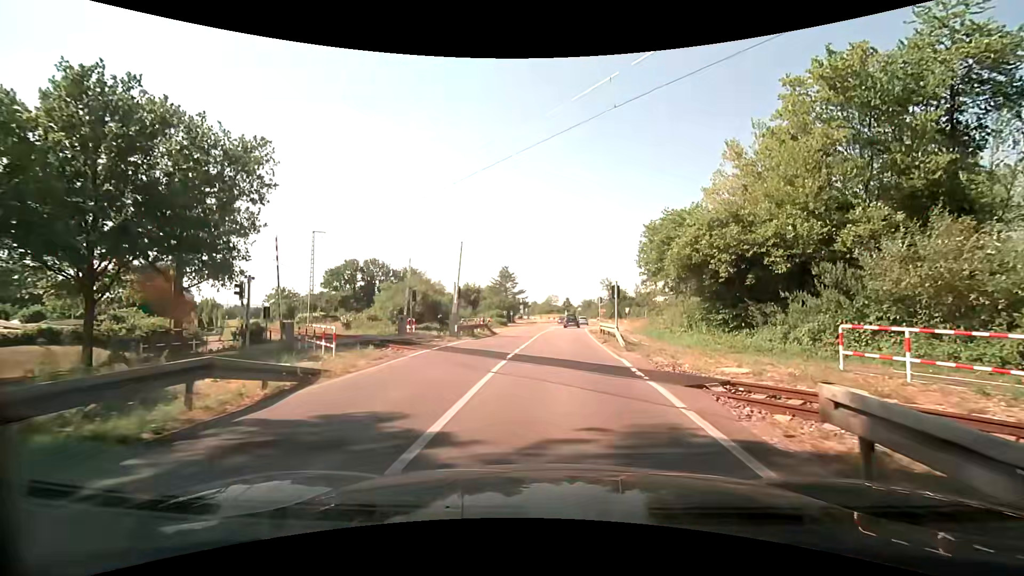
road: secondary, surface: asphalt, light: Day
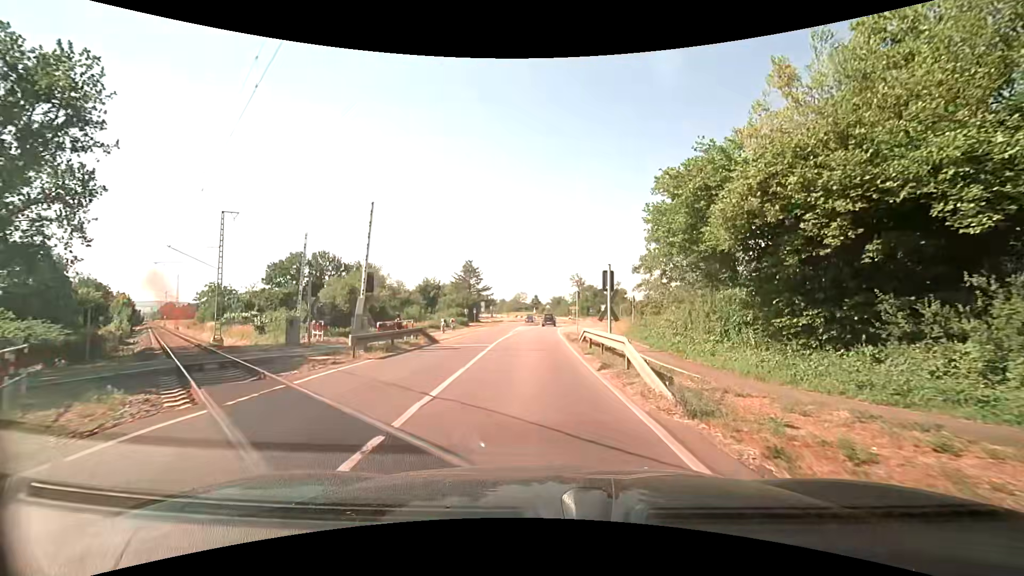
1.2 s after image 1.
(+0.5, +9.7) m; +5°
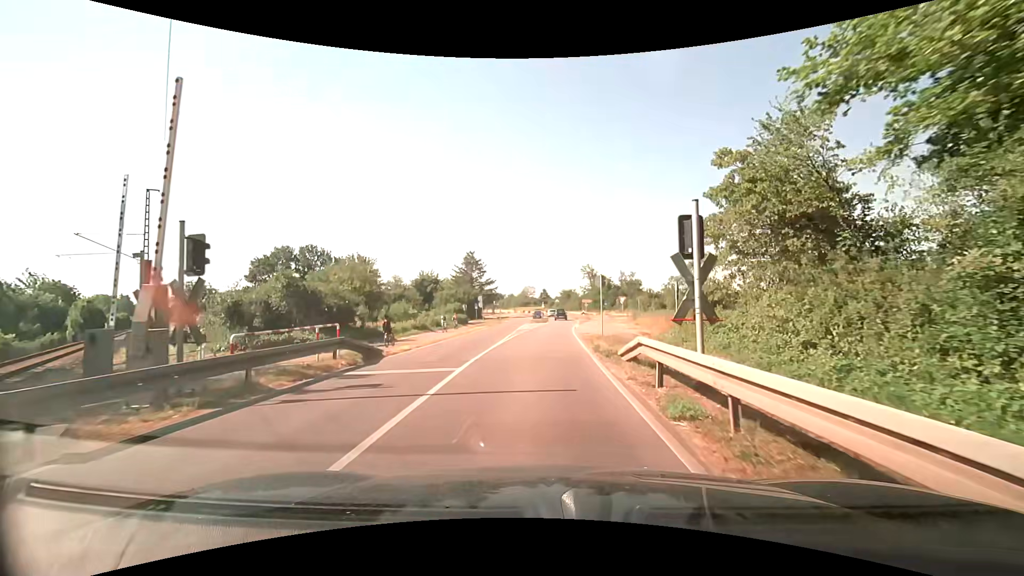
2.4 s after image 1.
(-0.1, +9.9) m; -2°
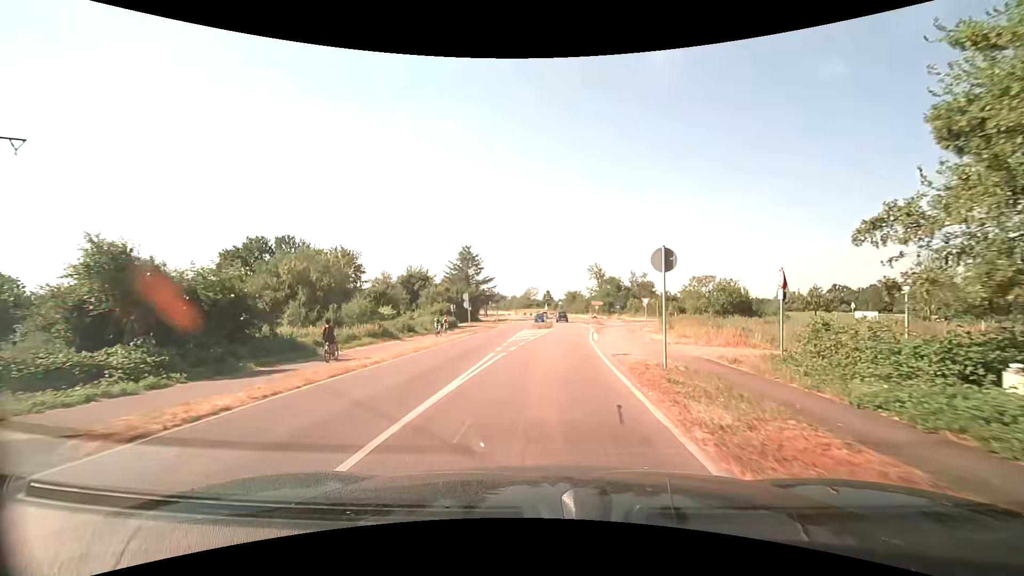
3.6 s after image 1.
(-0.1, +11.5) m; -1°
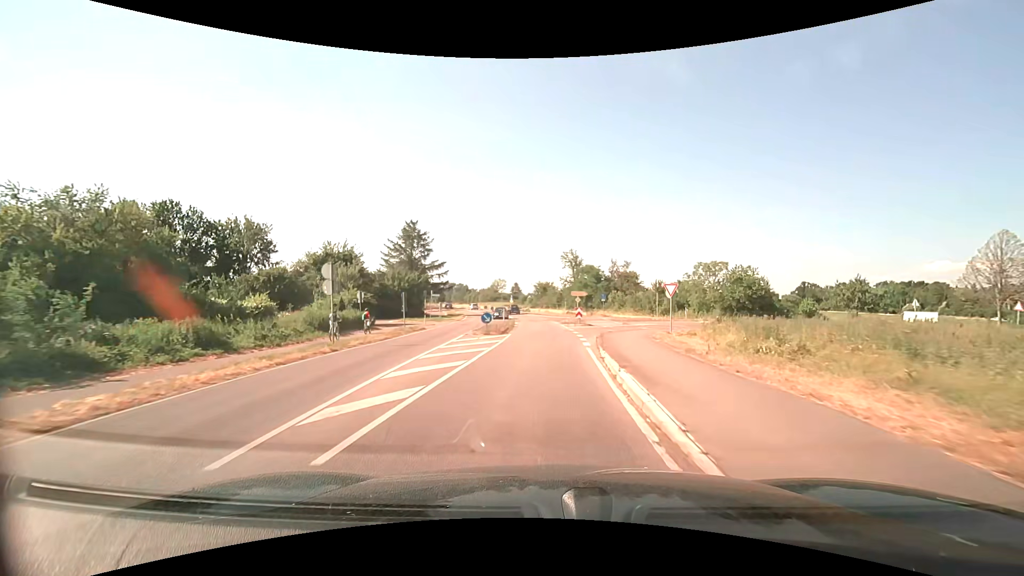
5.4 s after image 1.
(+0.8, +20.4) m; +4°
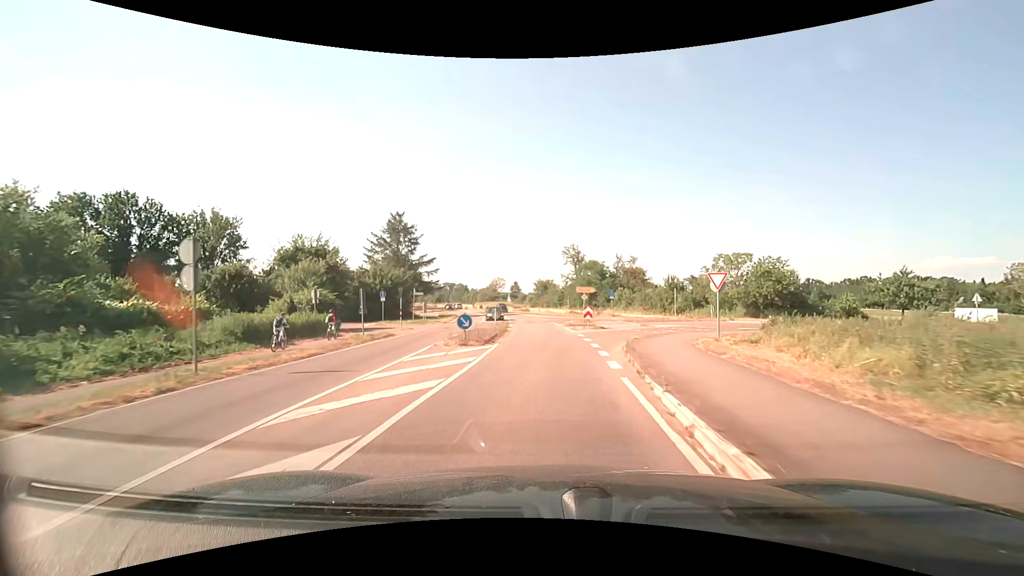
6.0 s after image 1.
(0.0, +7.5) m; 0°
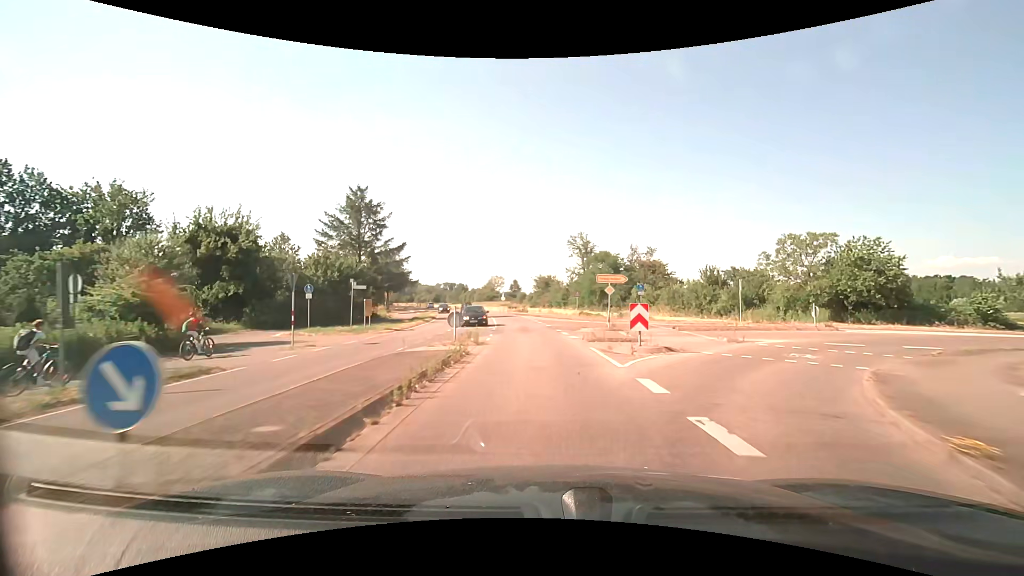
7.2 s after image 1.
(-0.1, +15.6) m; 0°
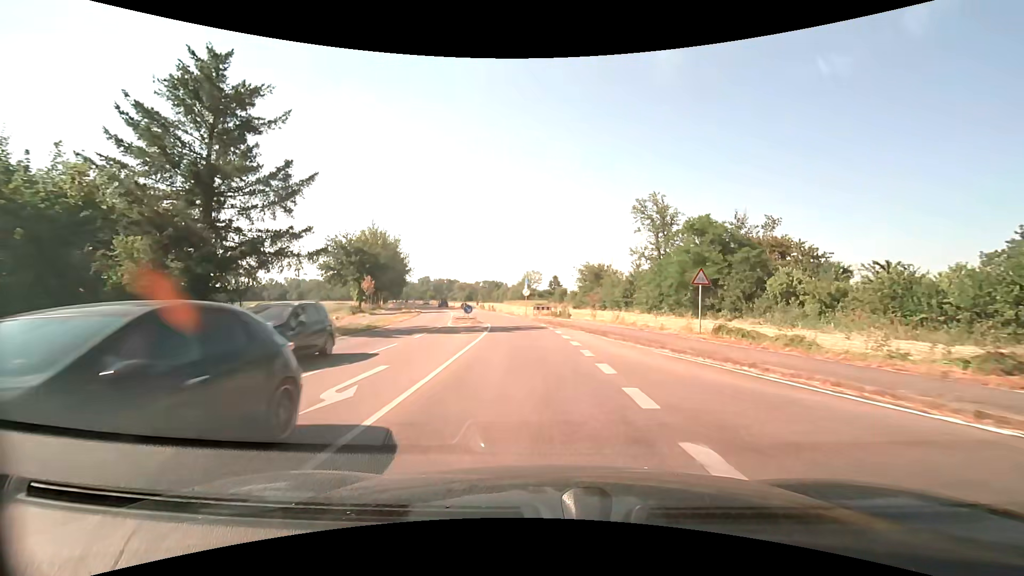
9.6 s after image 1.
(-0.9, +31.3) m; -5°
(0, +10) (-1, +20) (-2, +30) (-3, +40) (-5, +50) (-8, +59) (-11, +69) (-14, +78) (-17, +88) (-19, +98) m
